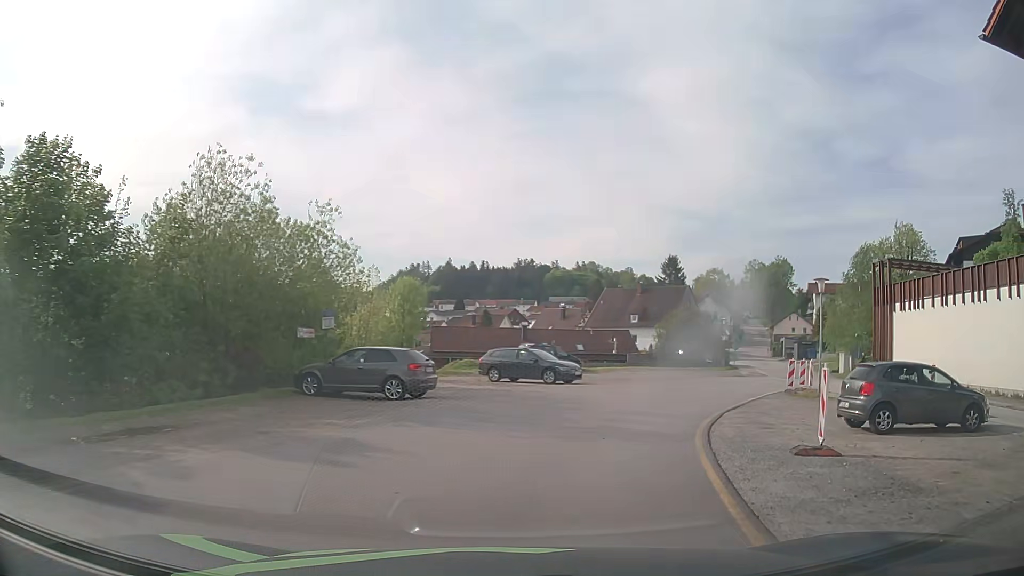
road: unclassified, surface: asphalt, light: Day
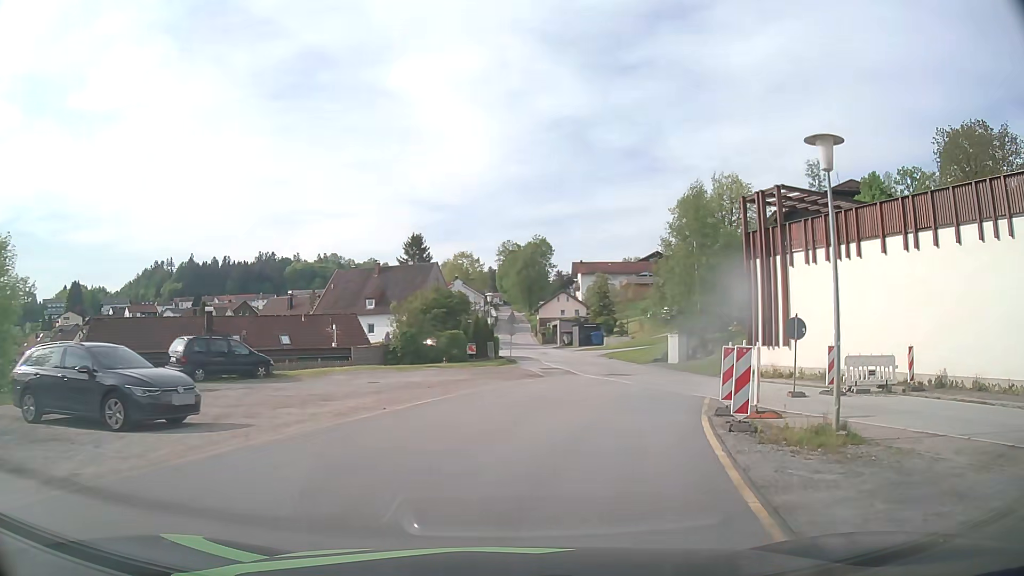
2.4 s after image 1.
(+3.5, +16.7) m; +21°
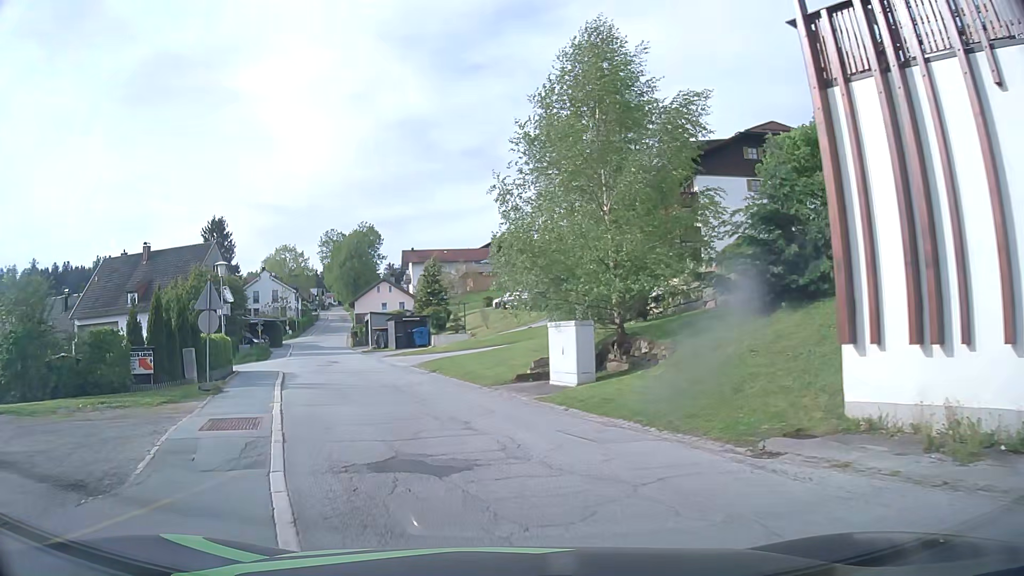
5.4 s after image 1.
(+3.7, +20.4) m; +15°
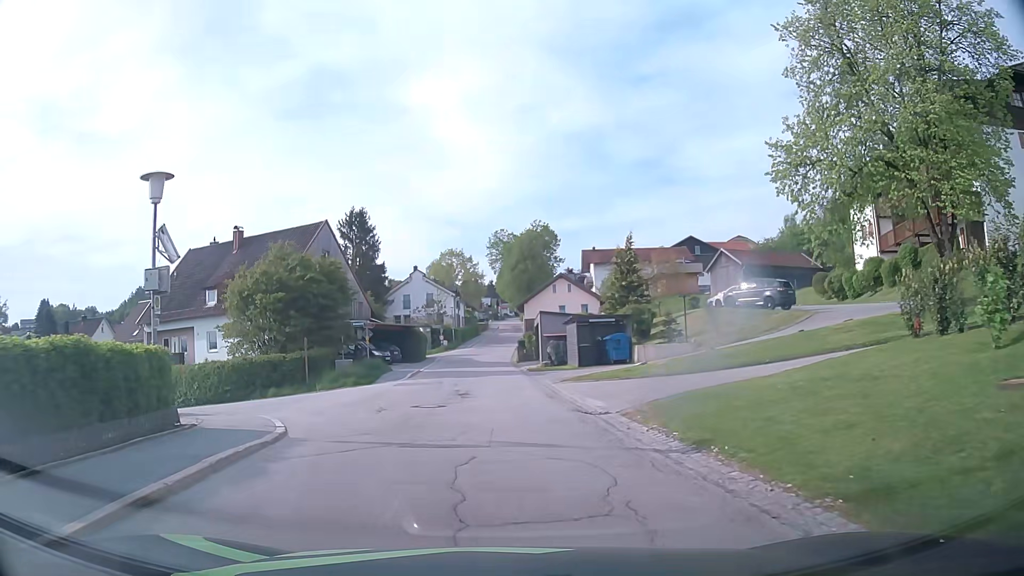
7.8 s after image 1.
(-2.6, +16.9) m; -15°
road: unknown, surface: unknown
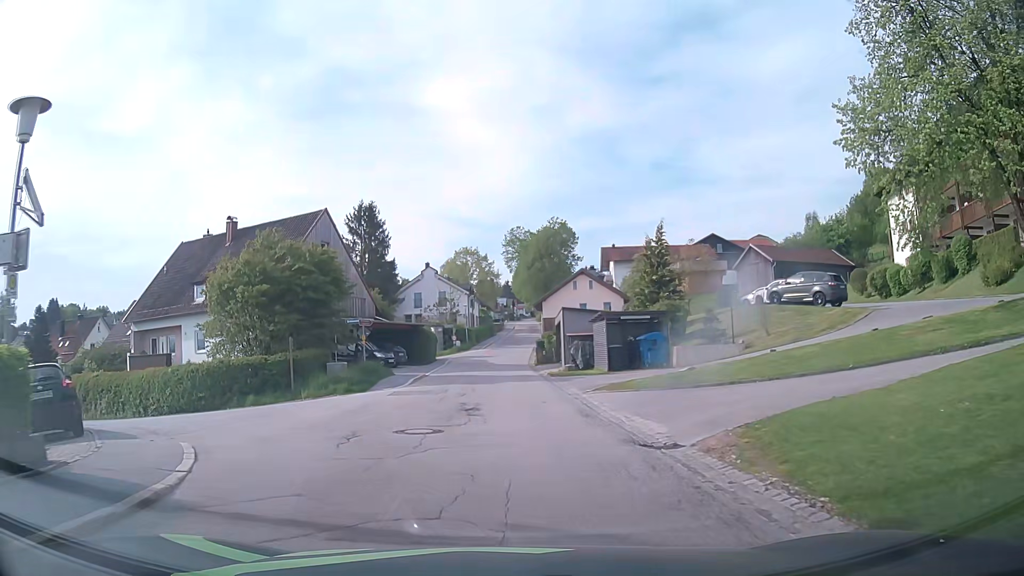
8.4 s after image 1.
(-0.1, +4.4) m; -2°
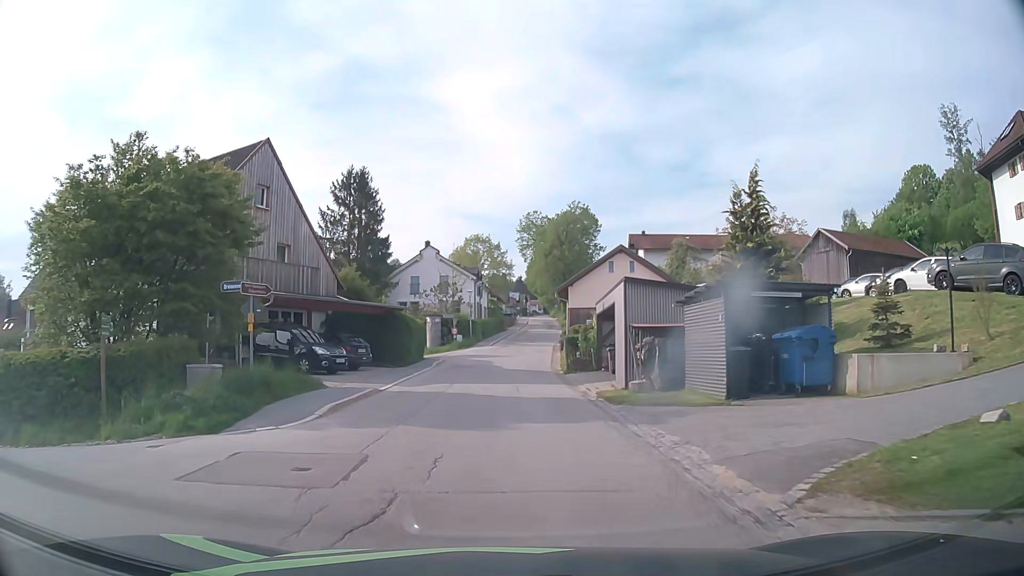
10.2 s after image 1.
(-0.2, +13.7) m; -1°
